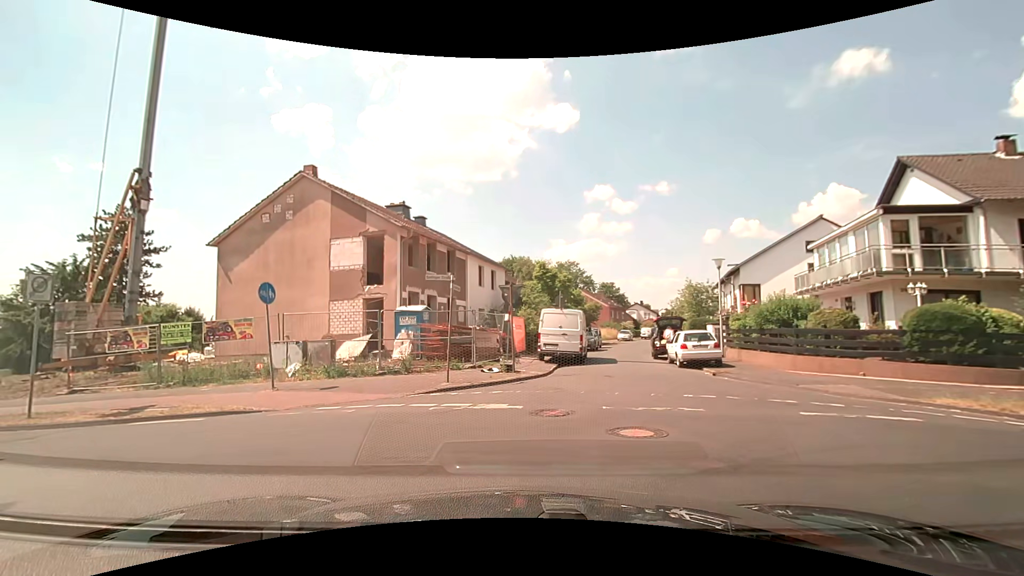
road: residential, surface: asphalt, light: Day
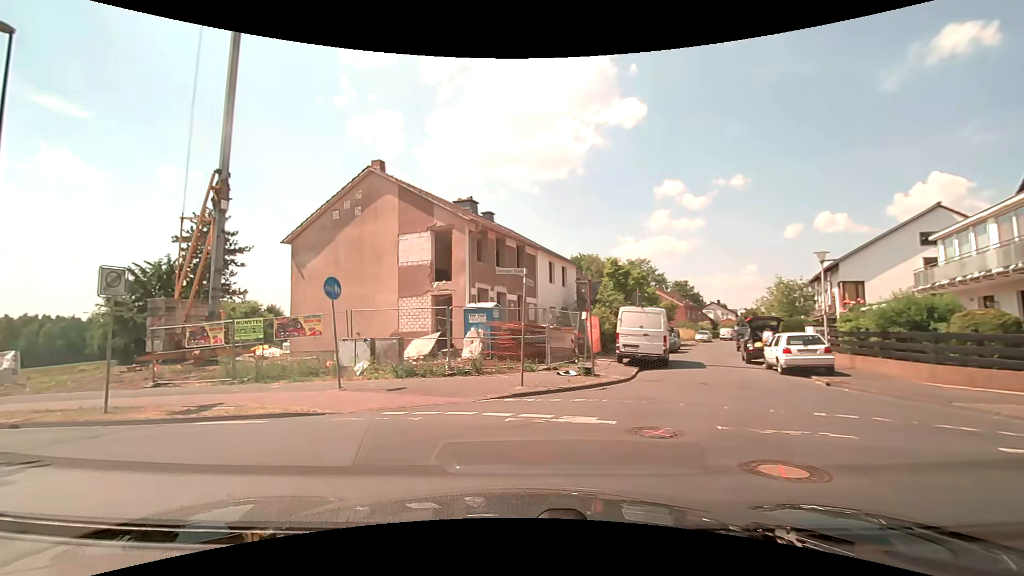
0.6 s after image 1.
(-0.1, +1.4) m; -8°
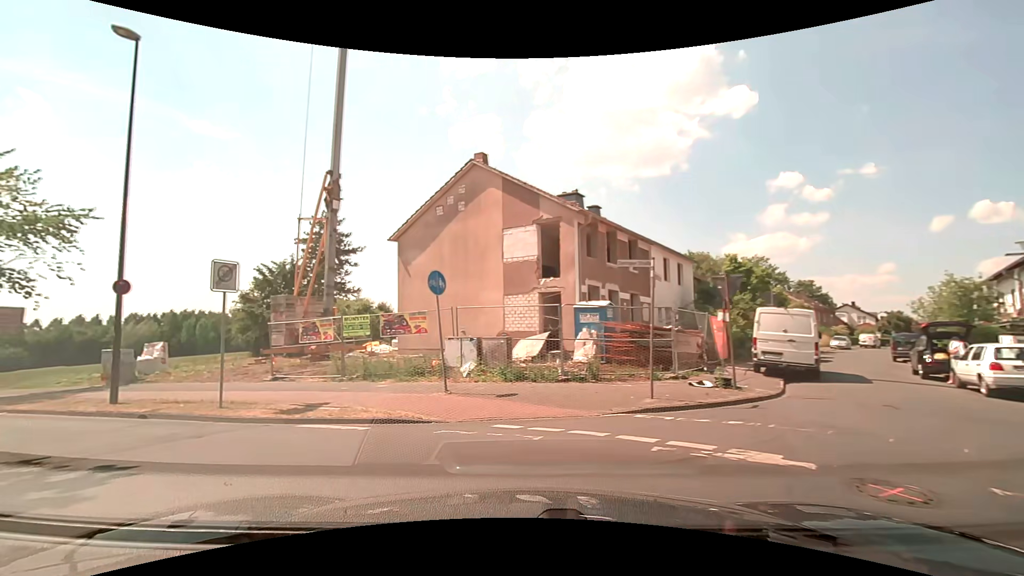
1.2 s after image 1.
(-0.1, +1.6) m; -11°
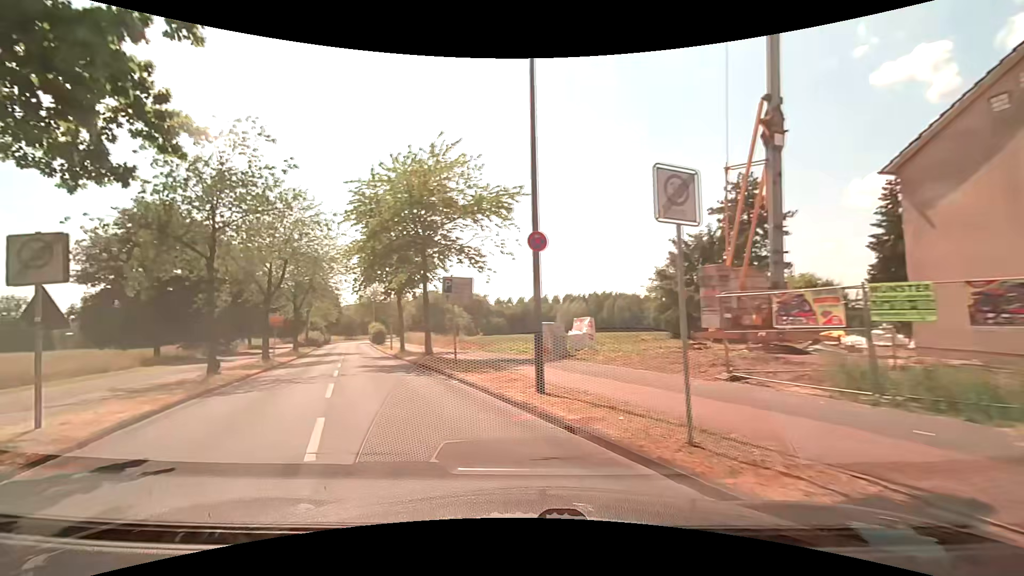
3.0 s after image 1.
(-2.5, +6.2) m; -43°
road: unclassified
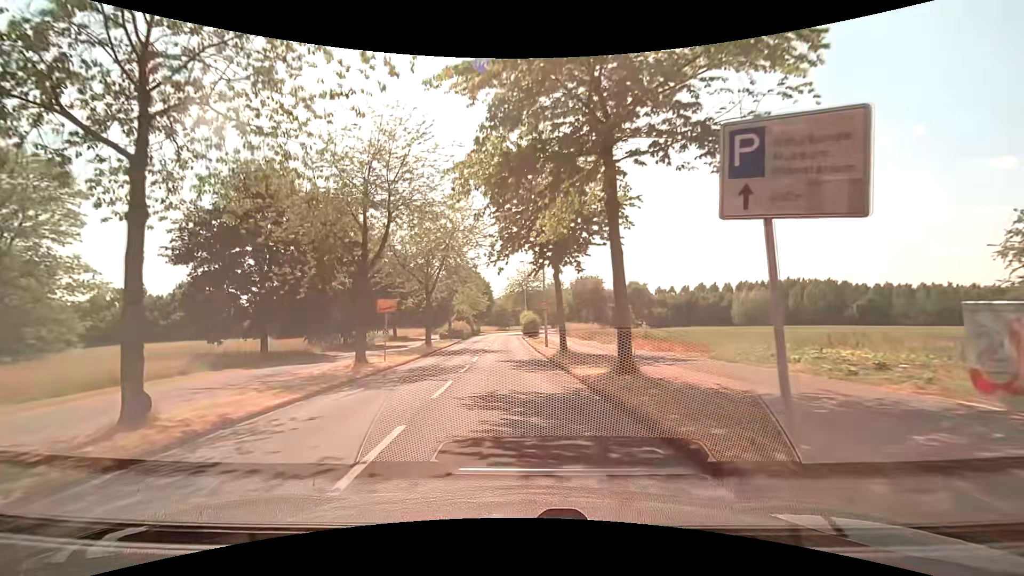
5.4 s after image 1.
(-3.3, +13.2) m; -19°
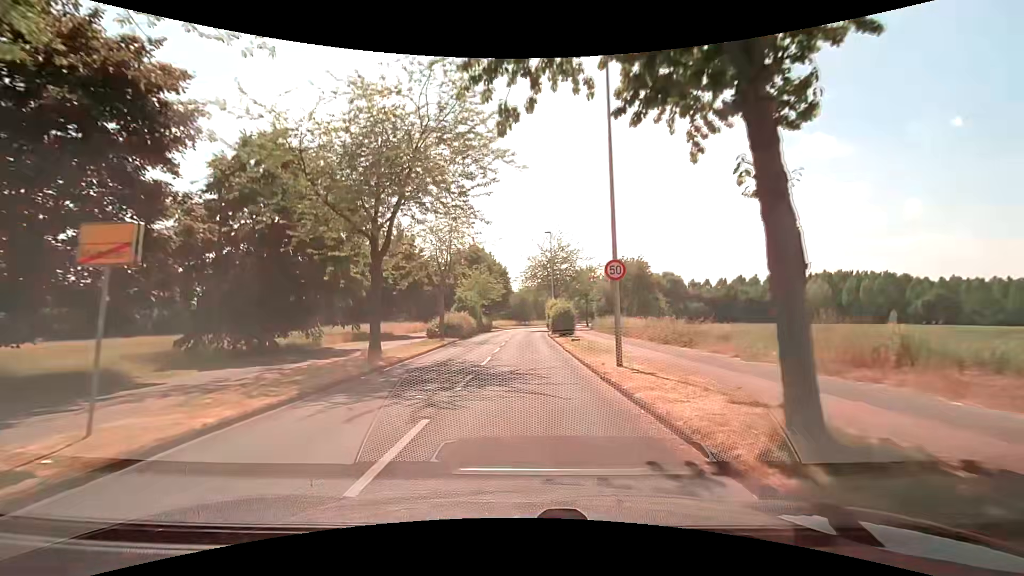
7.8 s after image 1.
(-0.7, +18.2) m; -3°
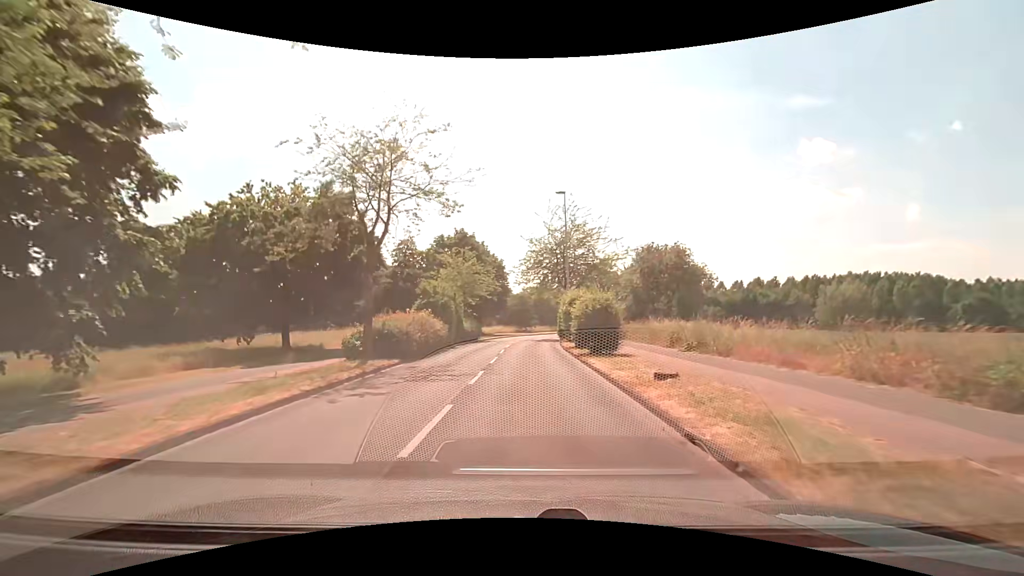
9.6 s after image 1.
(-0.1, +17.1) m; 0°
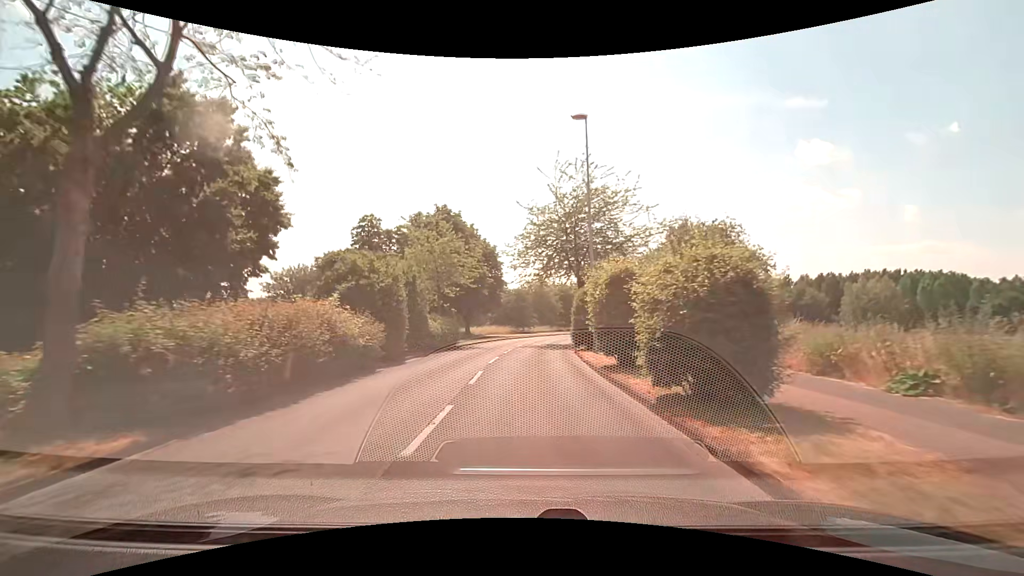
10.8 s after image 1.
(-0.1, +12.4) m; 0°
(0, +10) (0, +20) (+1, +30) (+2, +40) (+4, +50) (+6, +59) (+9, +69) (+13, +78) (+16, +88) (+20, +97) m
